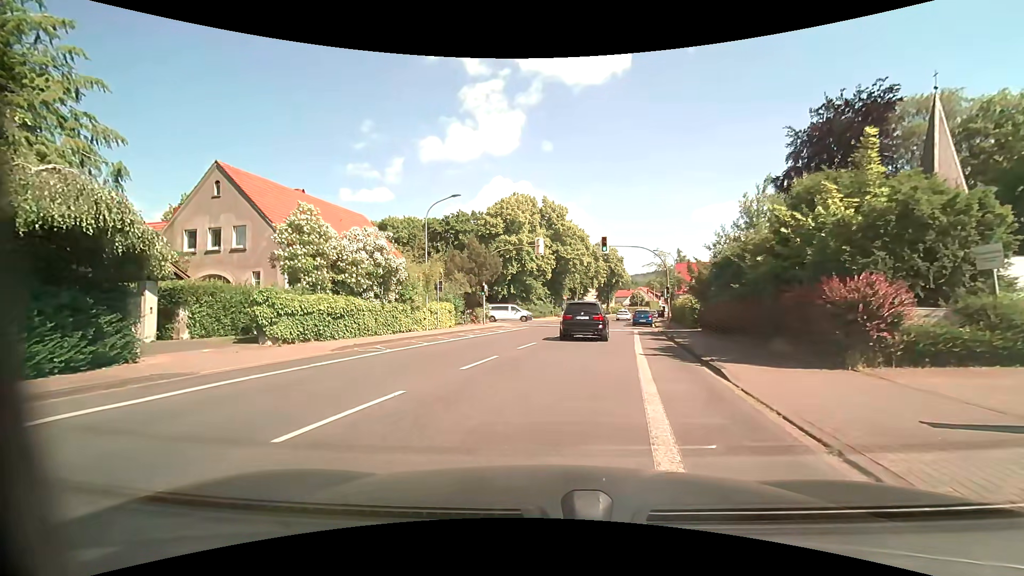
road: tertiary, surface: asphalt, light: Day
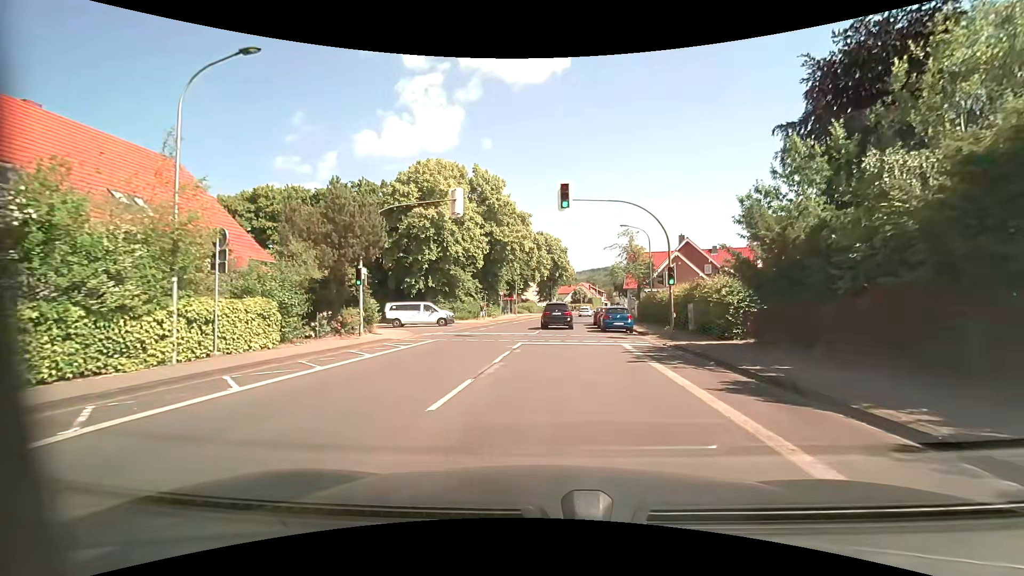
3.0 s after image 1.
(+0.5, +16.4) m; +7°
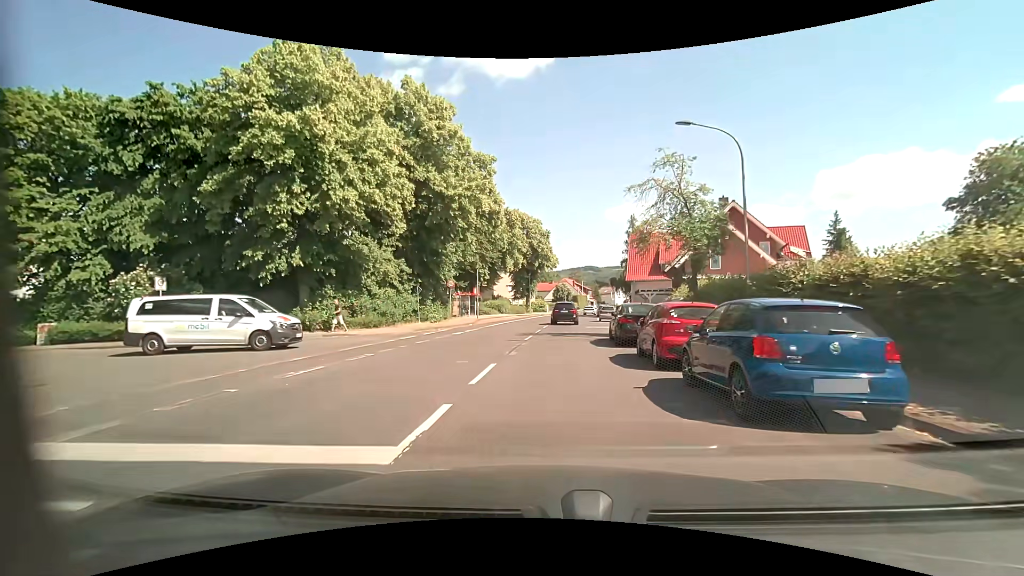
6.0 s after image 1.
(+0.6, +22.1) m; +3°
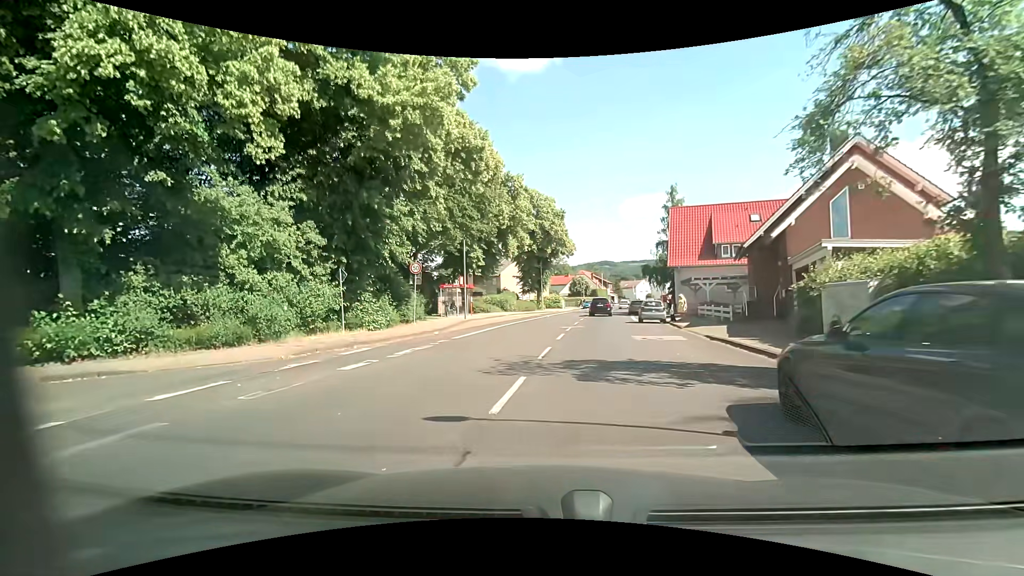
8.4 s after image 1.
(+0.1, +14.0) m; -1°
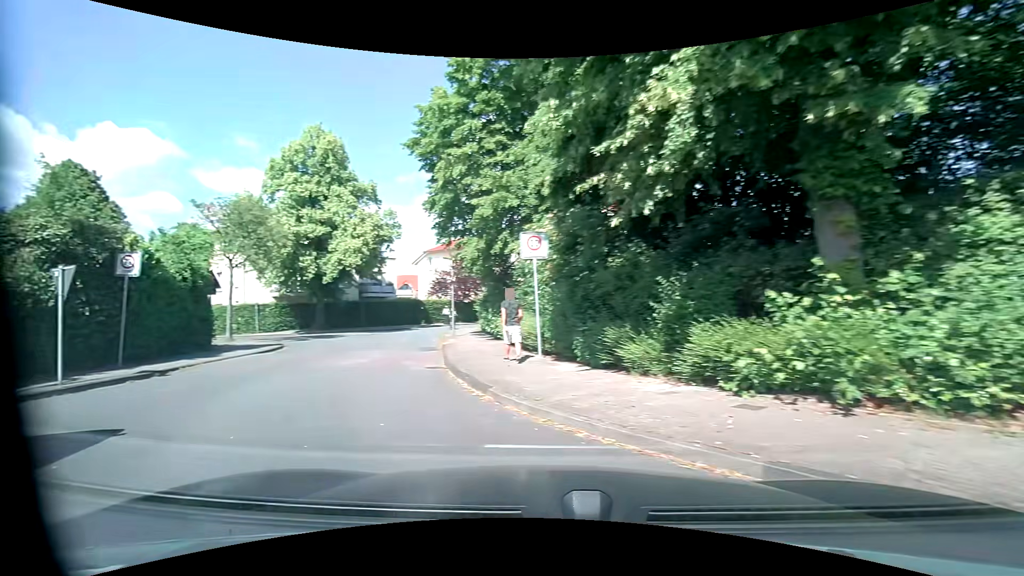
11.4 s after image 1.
(-5.4, +8.8) m; -77°
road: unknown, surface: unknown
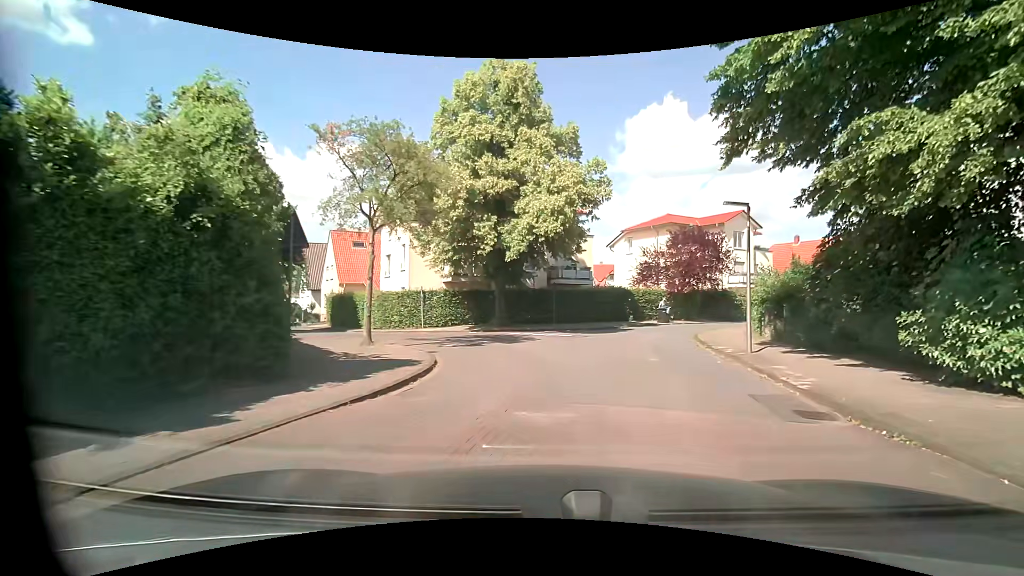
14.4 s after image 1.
(-5.0, +11.6) m; -22°
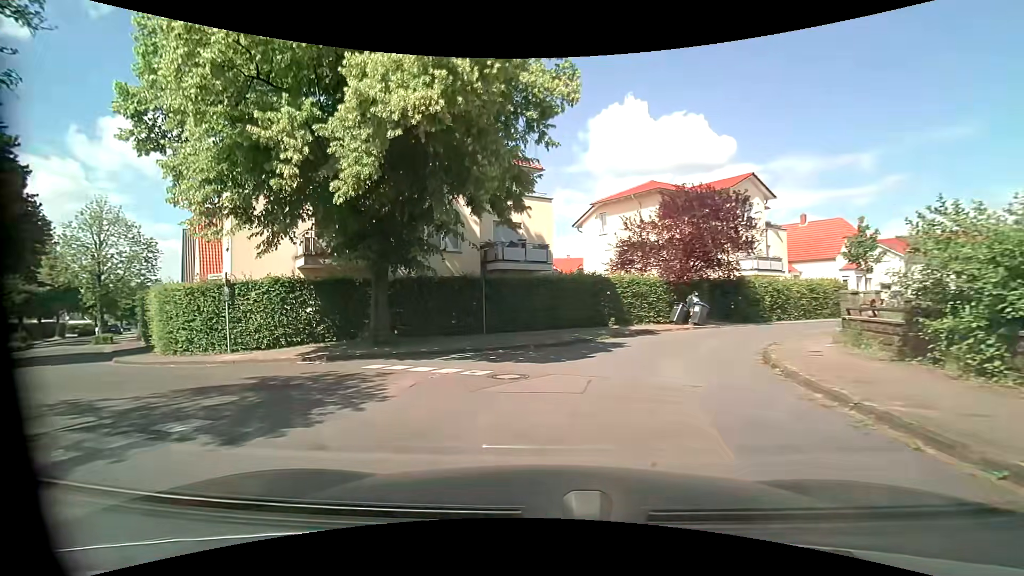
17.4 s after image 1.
(+1.8, +13.4) m; +5°
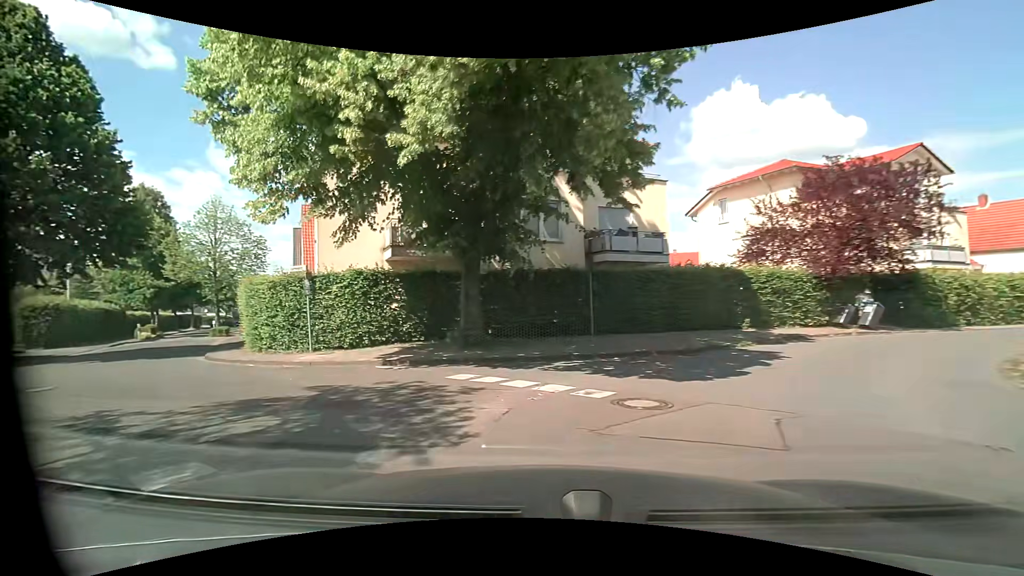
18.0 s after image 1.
(-0.2, +2.6) m; -11°
(-4, +9) (-12, +15) (-18, +23) (-23, +32) (-29, +40) (-33, +49) (-38, +58) (-43, +67) (-47, +75) (-52, +84) m
